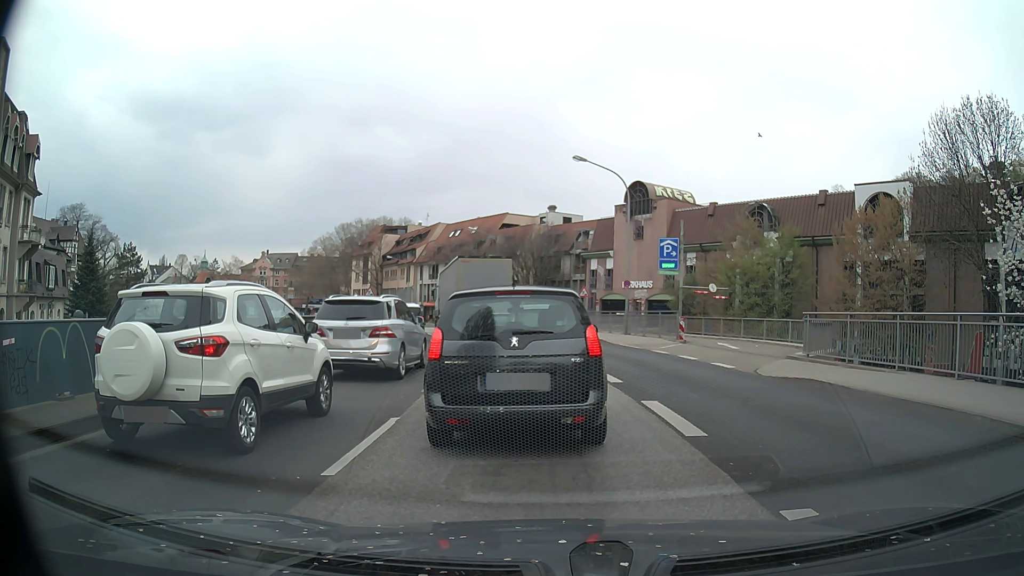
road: primary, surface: asphalt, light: Day
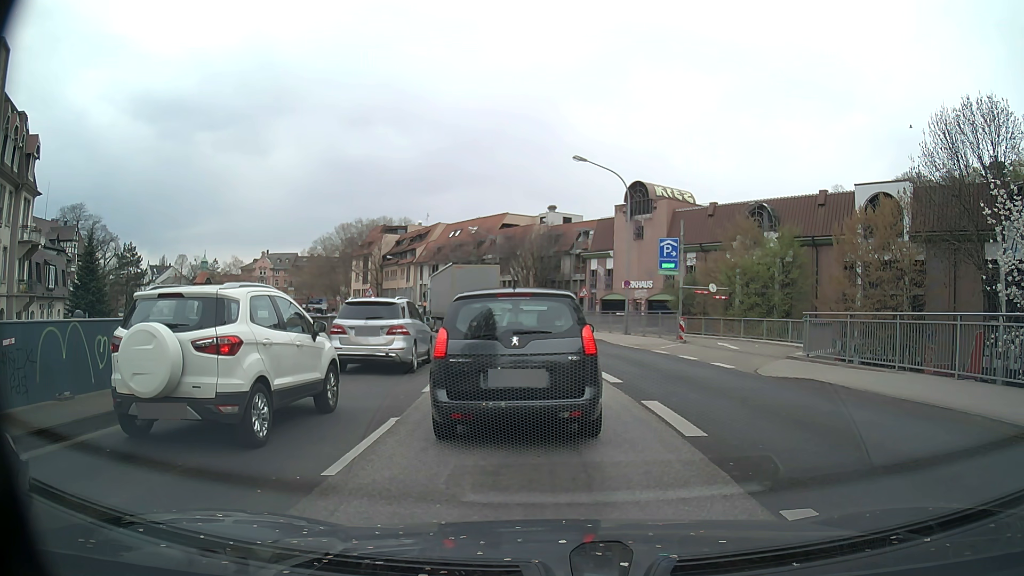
(0.0, 0.0) m; 0°
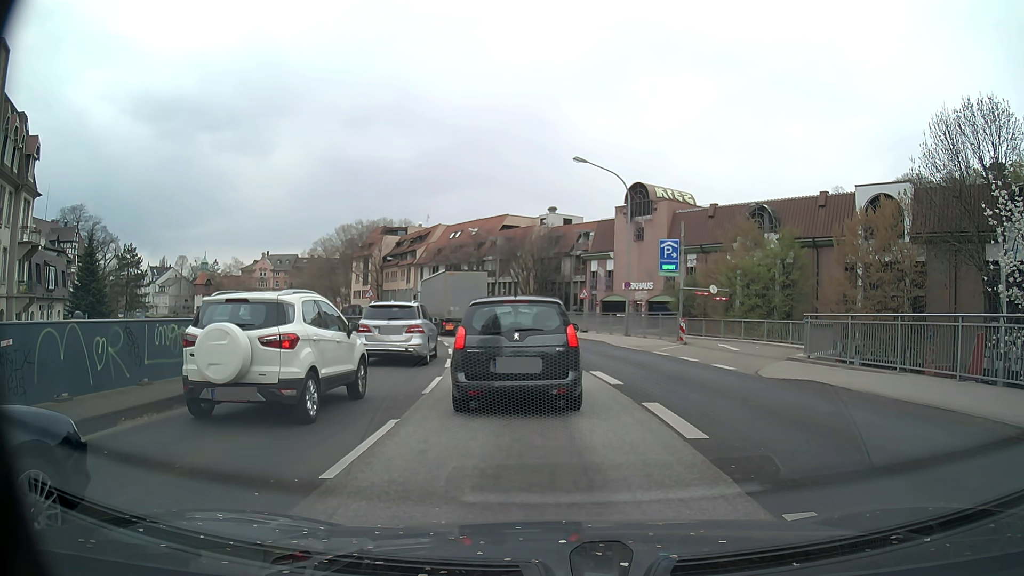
(0.0, 0.0) m; 0°
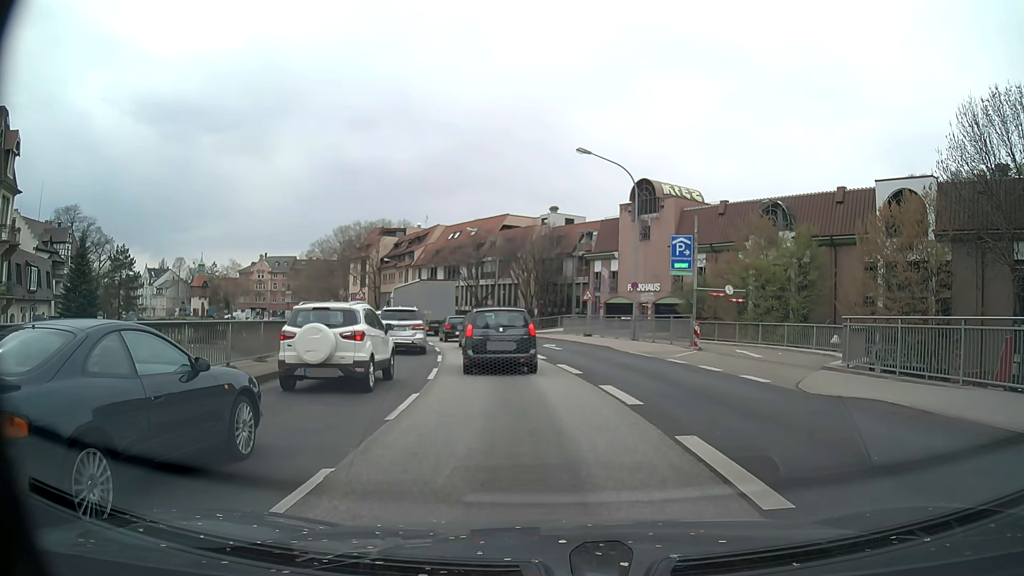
(-0.1, +2.8) m; -3°
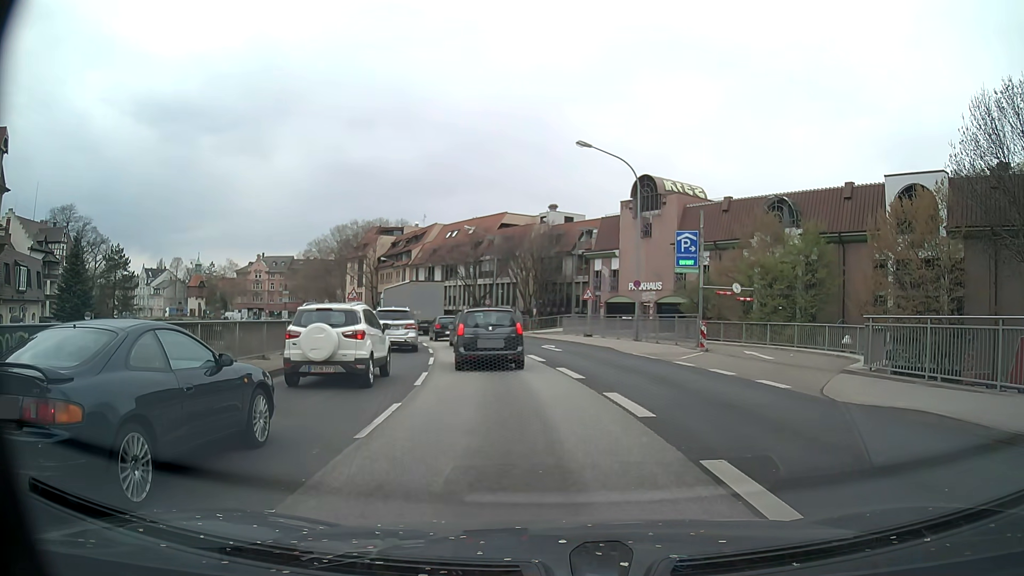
(0.0, +1.4) m; +1°
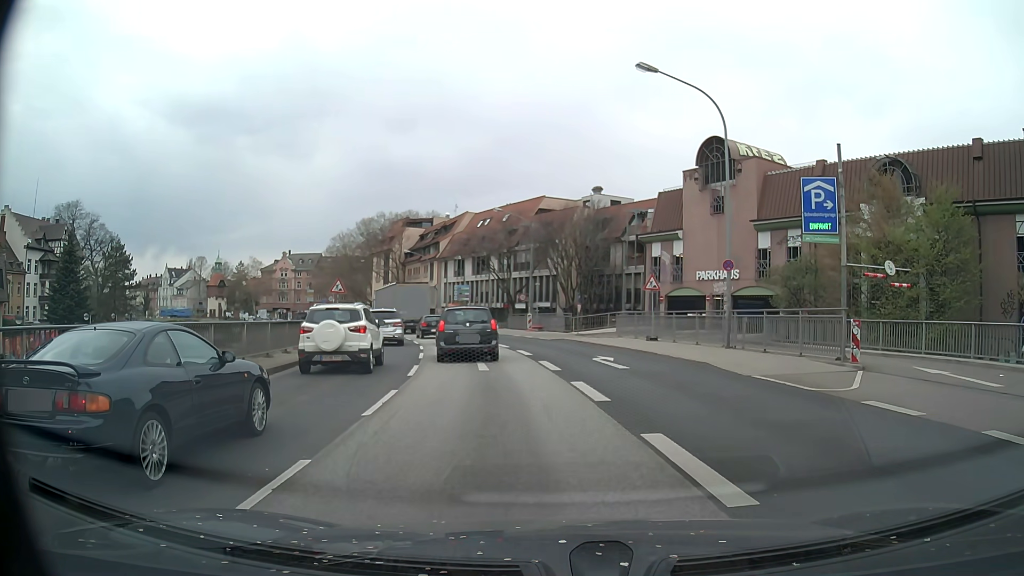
(-0.4, +10.6) m; -4°
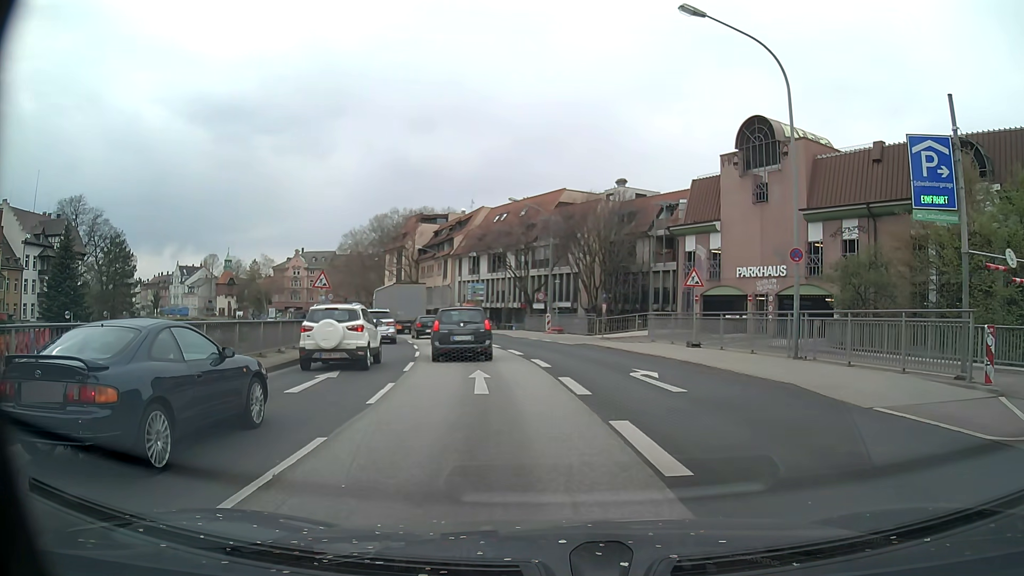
(-0.1, +4.9) m; -2°
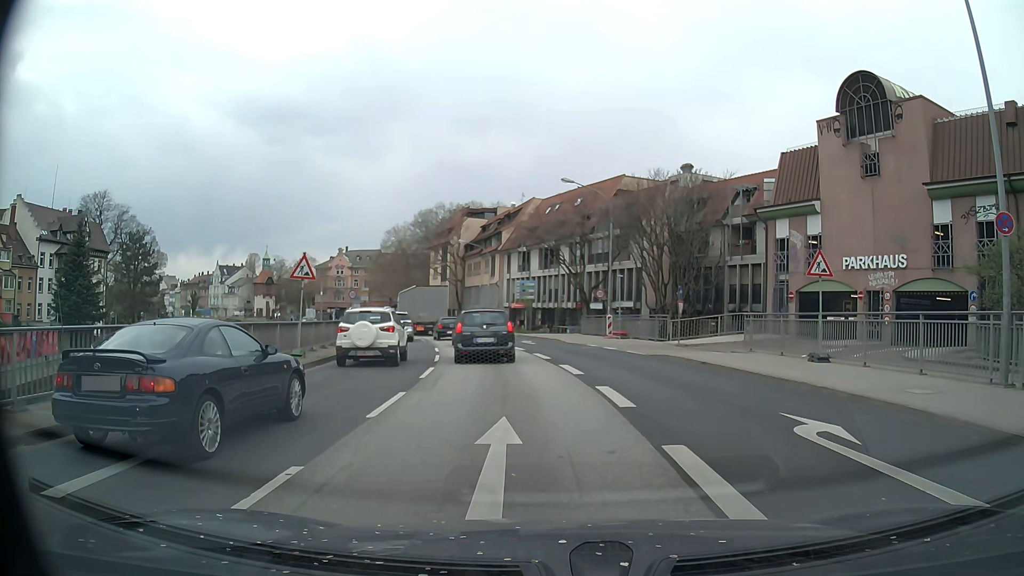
(-0.3, +7.6) m; -5°
